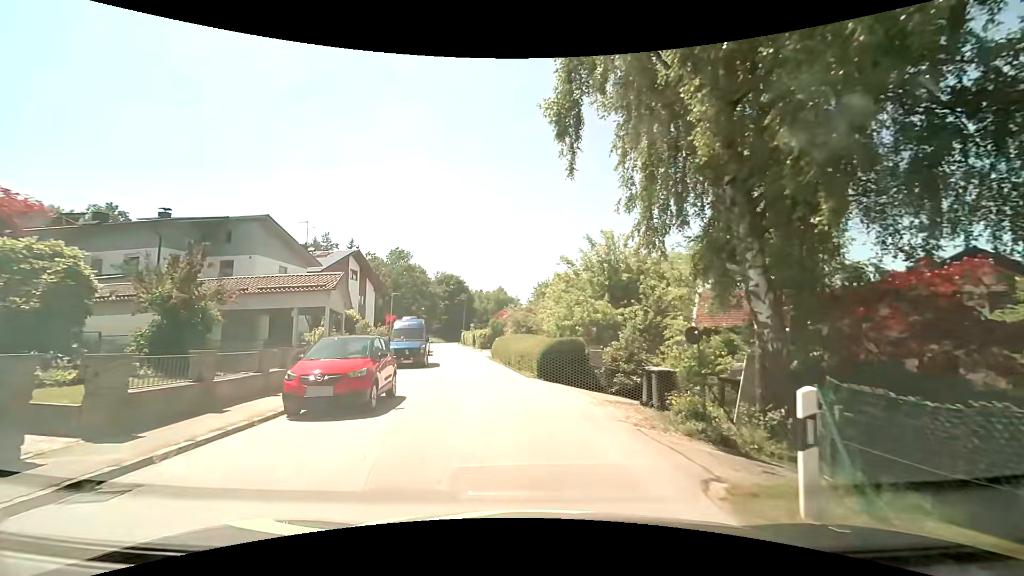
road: residential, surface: asphalt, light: Day
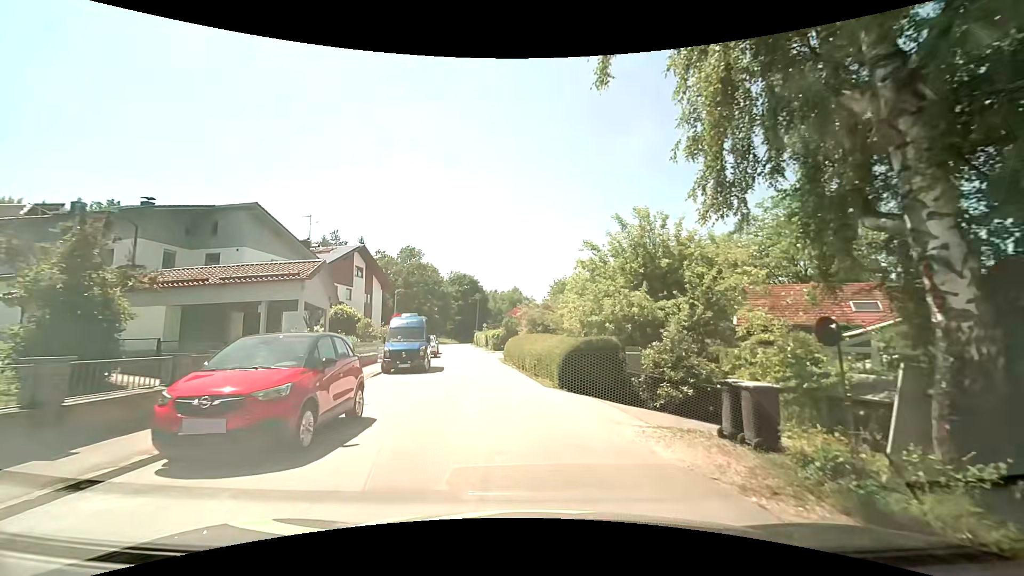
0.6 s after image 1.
(-0.1, +3.9) m; -4°
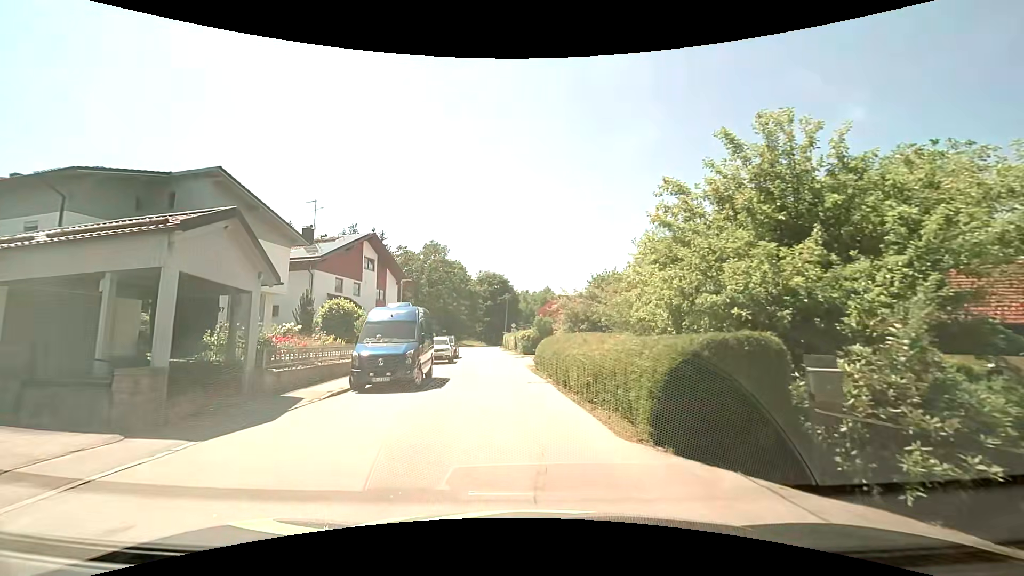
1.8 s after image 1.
(-0.2, +7.8) m; -4°
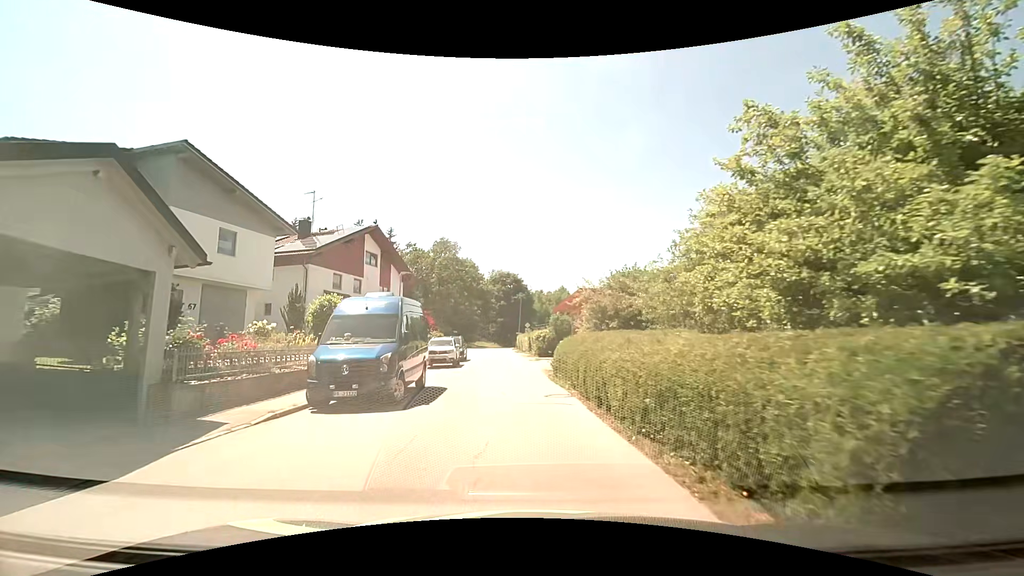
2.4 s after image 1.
(0.0, +3.9) m; -1°
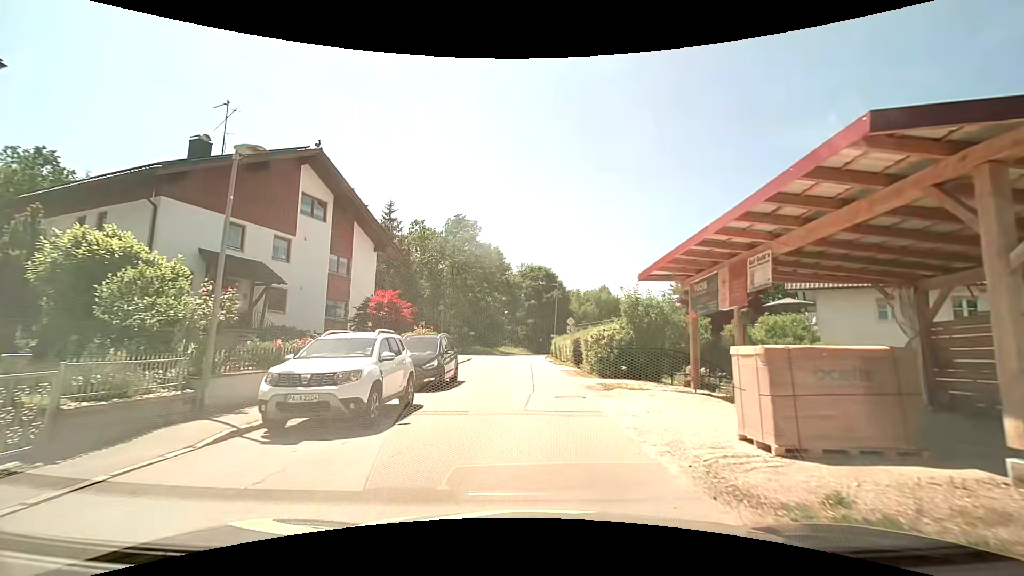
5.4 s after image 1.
(-1.0, +18.6) m; -5°
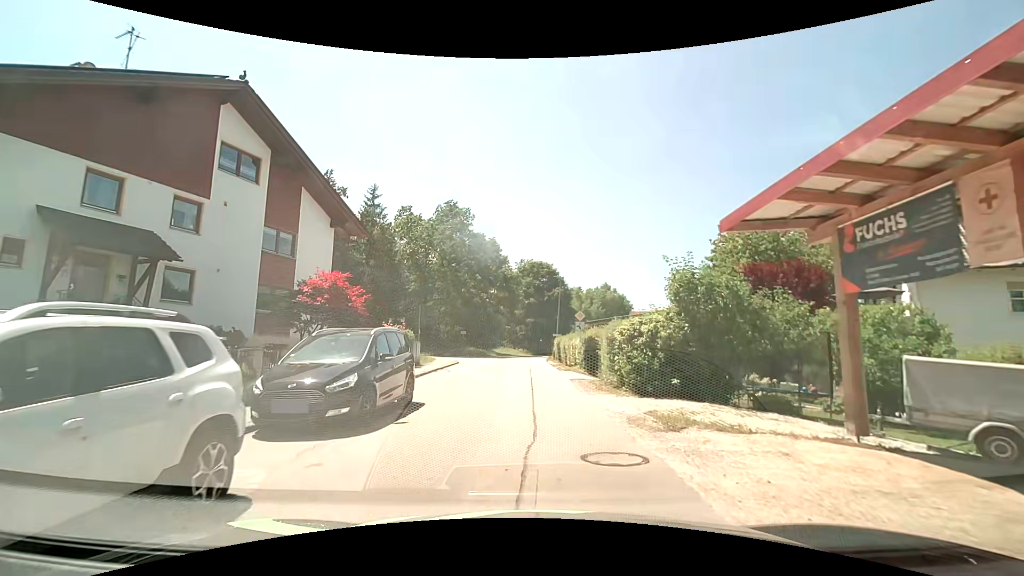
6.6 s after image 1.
(+0.1, +6.9) m; +1°
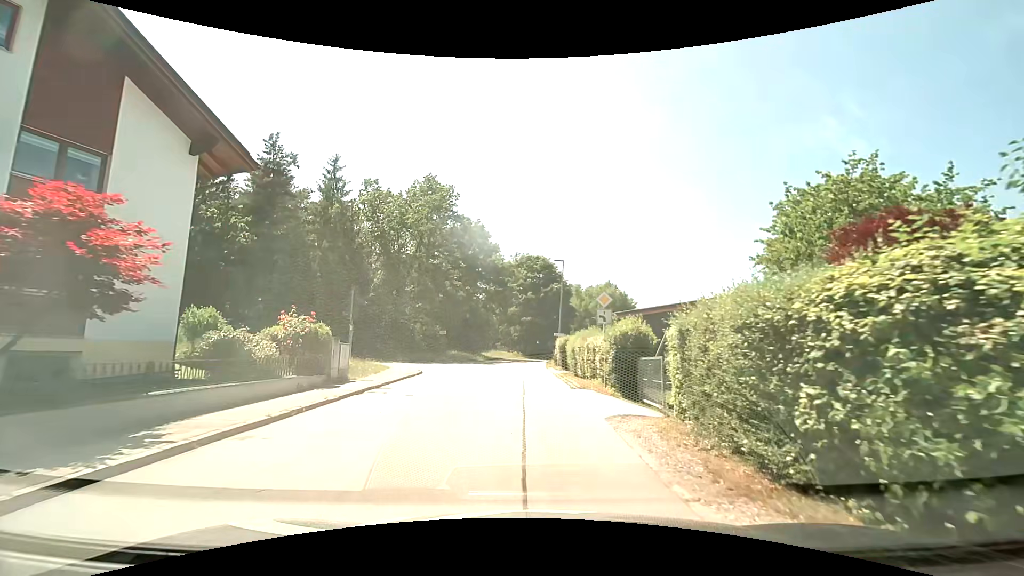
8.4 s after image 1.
(0.0, +10.1) m; 0°
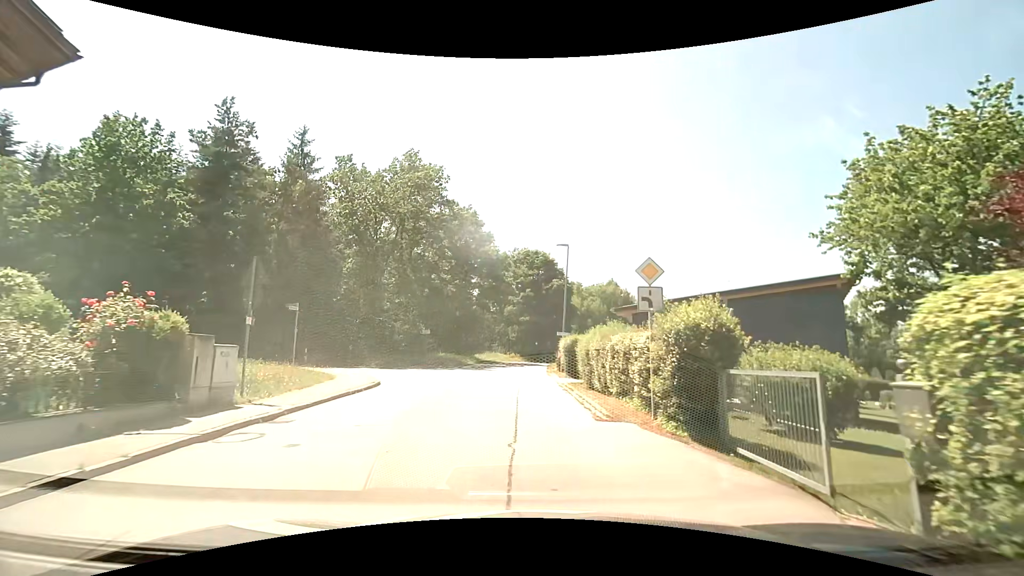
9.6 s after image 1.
(0.0, +6.5) m; +1°
(0, +10) (-1, +20) (-5, +29) (-15, +30) (-25, +28) (-34, +26) (-44, +23) (-53, +20) (-63, +16) (-72, +13) m
